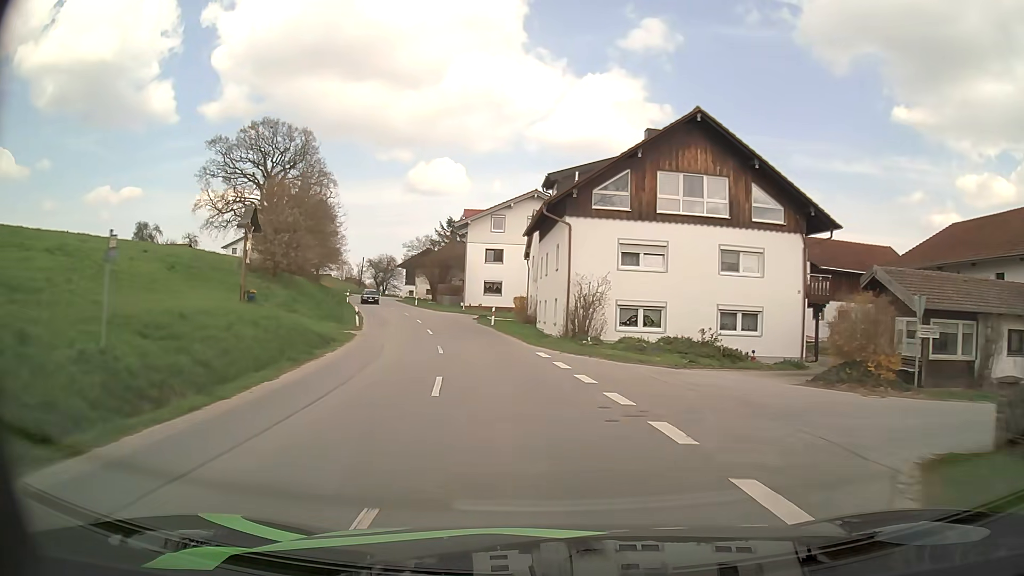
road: secondary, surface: asphalt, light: Day
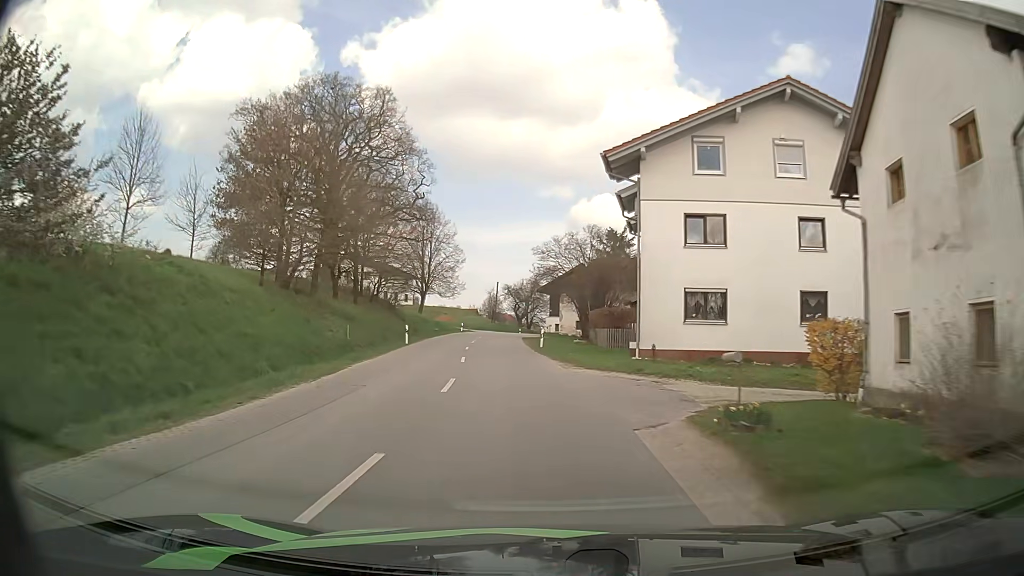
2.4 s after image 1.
(-4.3, +34.0) m; -14°
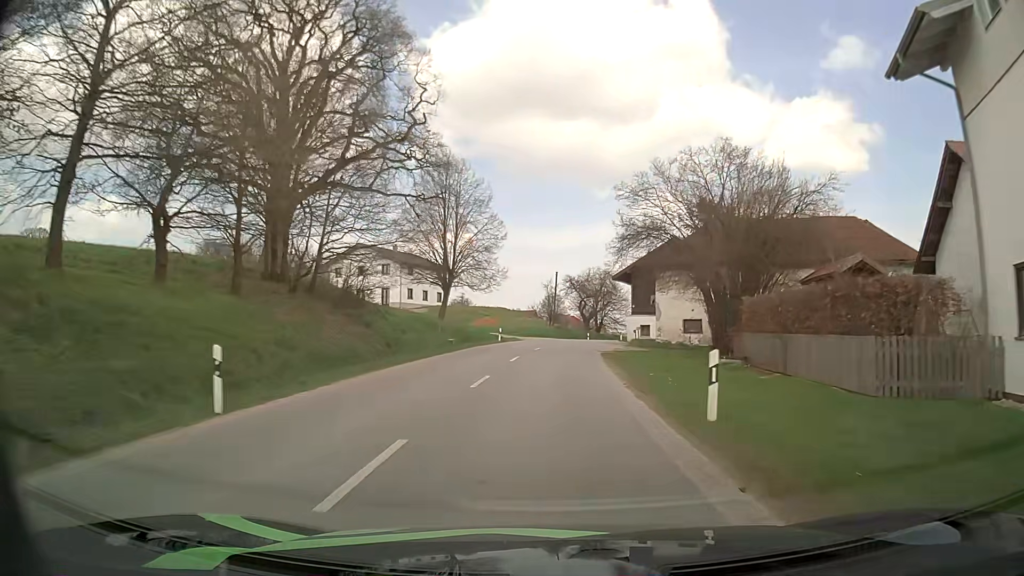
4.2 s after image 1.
(-1.6, +26.6) m; -6°
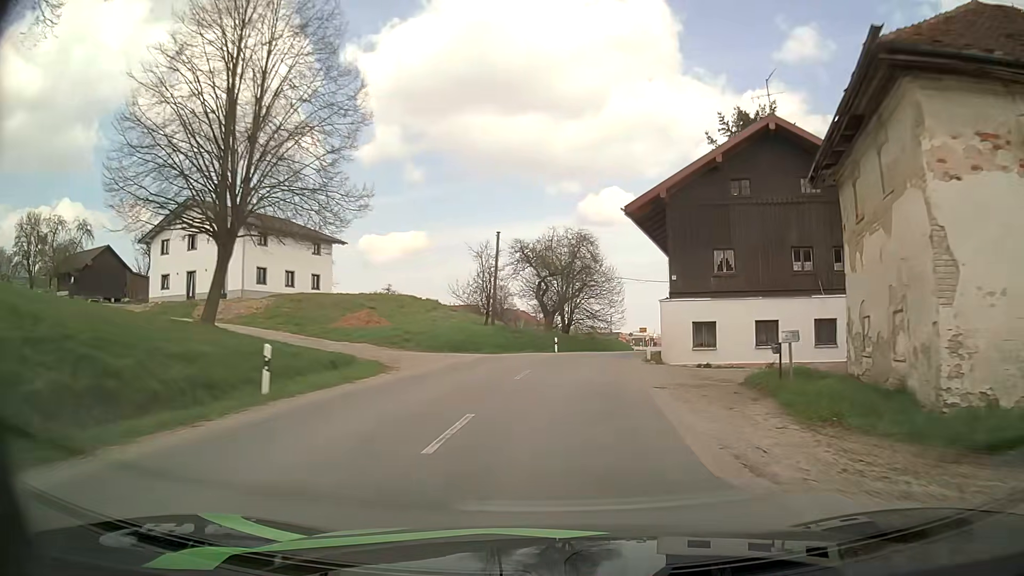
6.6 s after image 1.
(+0.8, +34.4) m; +4°
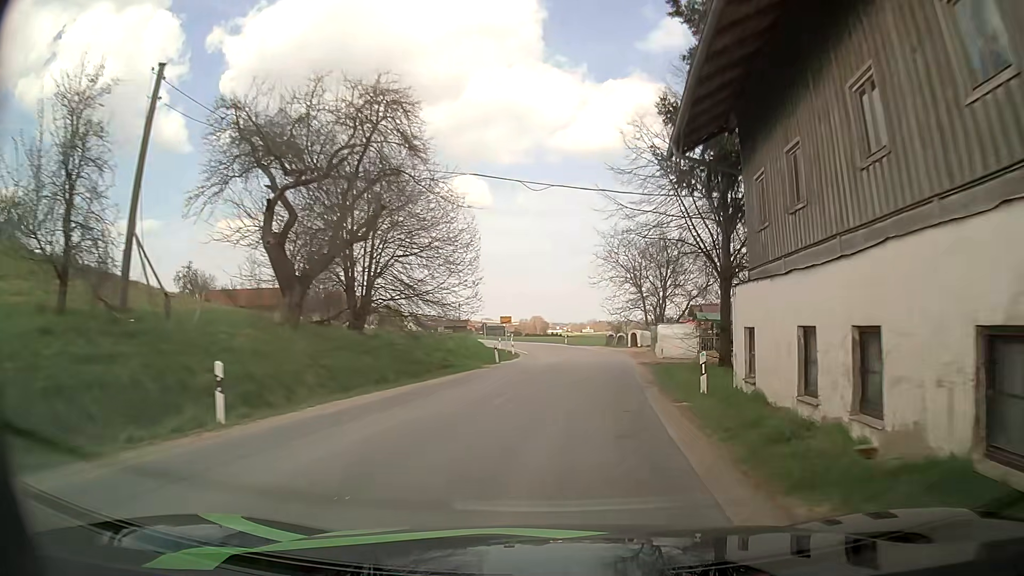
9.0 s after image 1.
(+3.2, +31.2) m; +12°
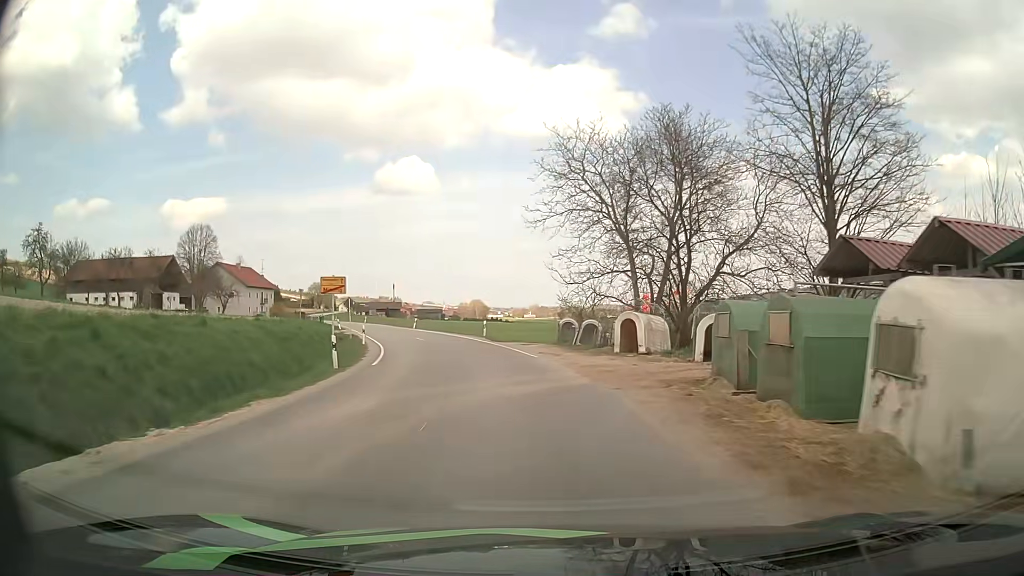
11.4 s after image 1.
(+2.8, +30.2) m; +7°
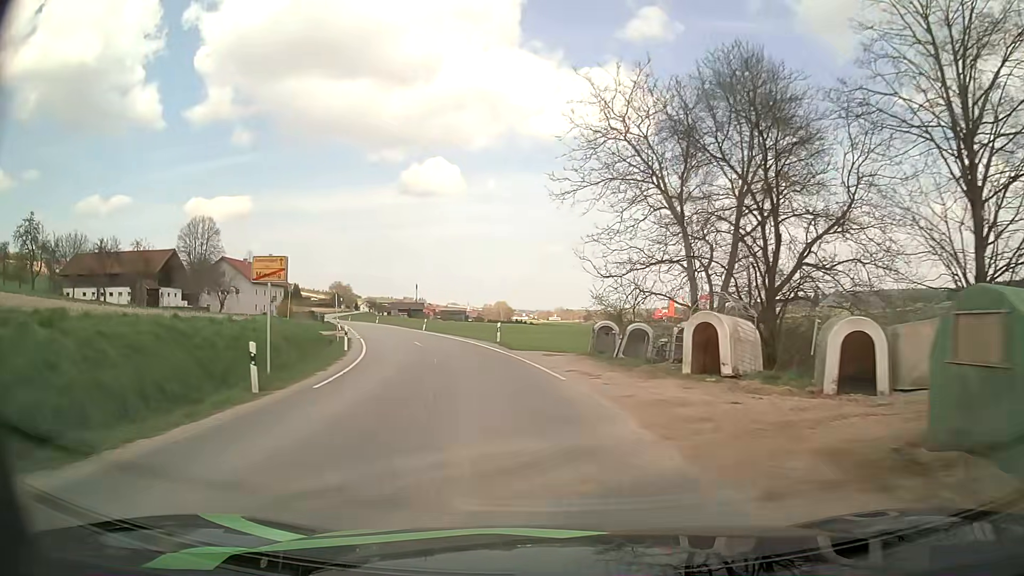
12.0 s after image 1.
(-0.1, +7.7) m; -2°
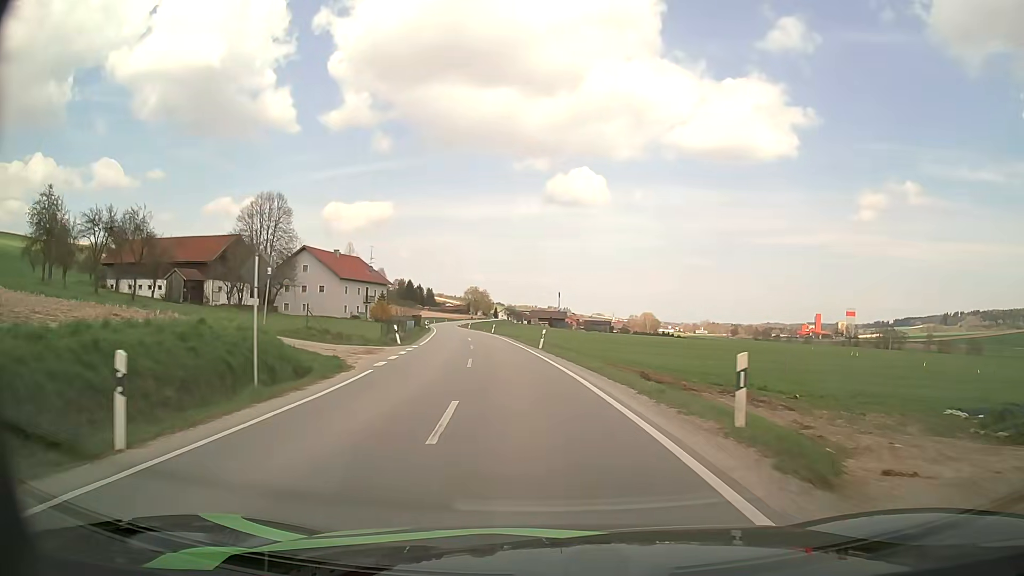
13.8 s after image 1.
(-2.4, +23.5) m; -12°
(0, +10) (-1, +20) (-2, +30) (-3, +40) (-4, +50) (-6, +60) (-8, +70) (-9, +79) (-11, +89) (-13, +99) m
